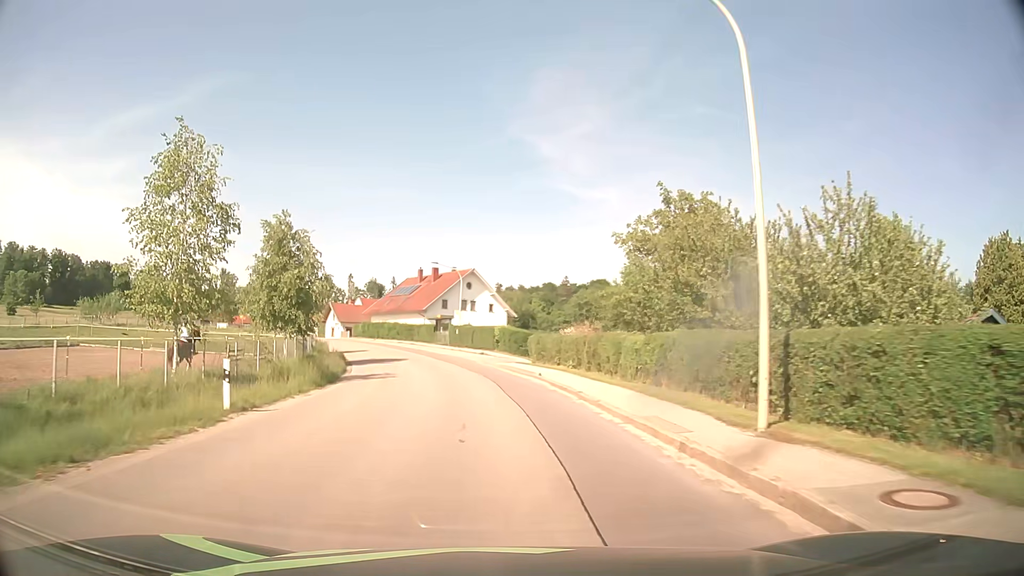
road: tertiary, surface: asphalt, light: Day
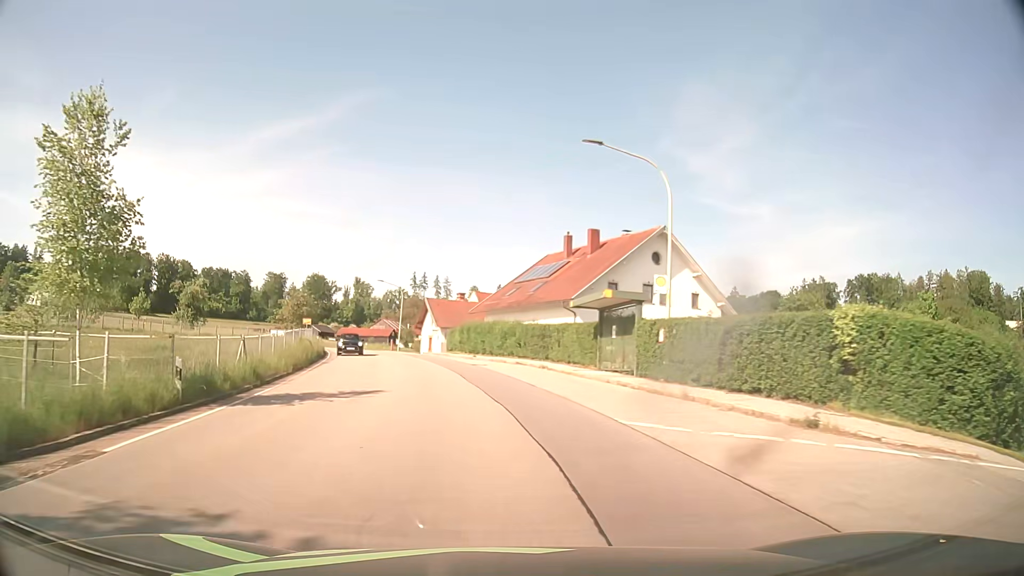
(-3.7, +38.6) m; -13°
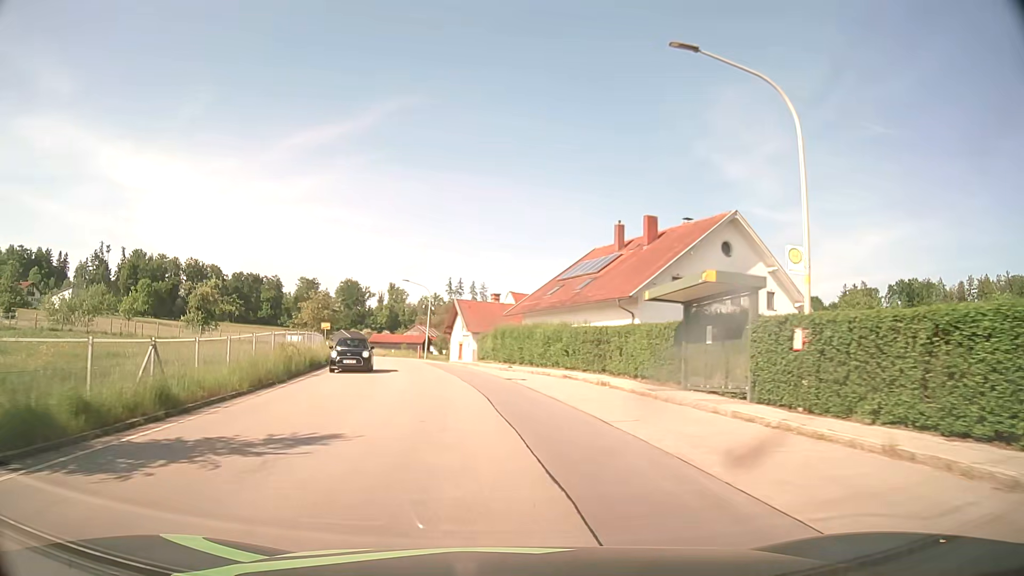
(-0.2, +7.7) m; -3°
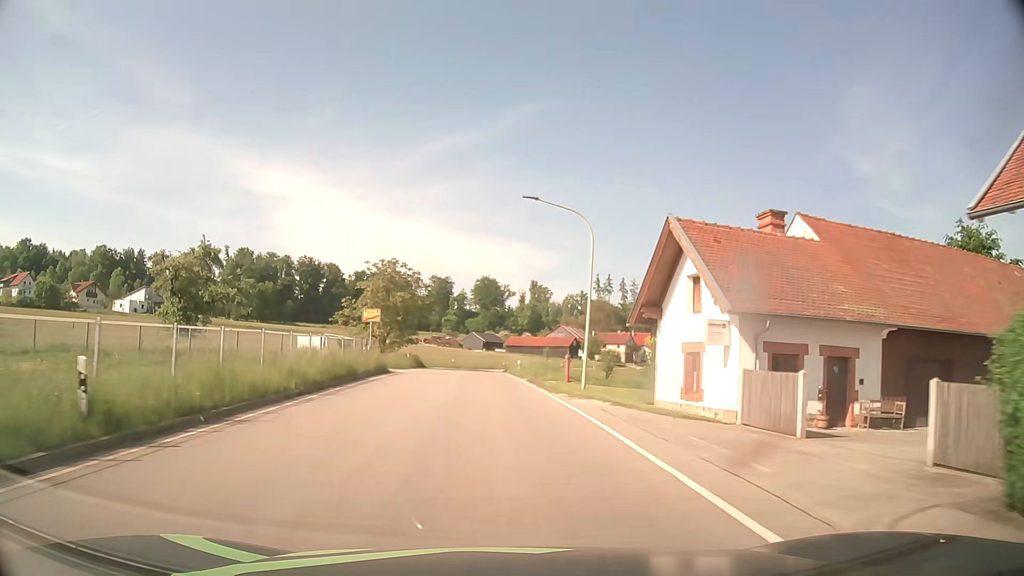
(-4.7, +38.4) m; -12°
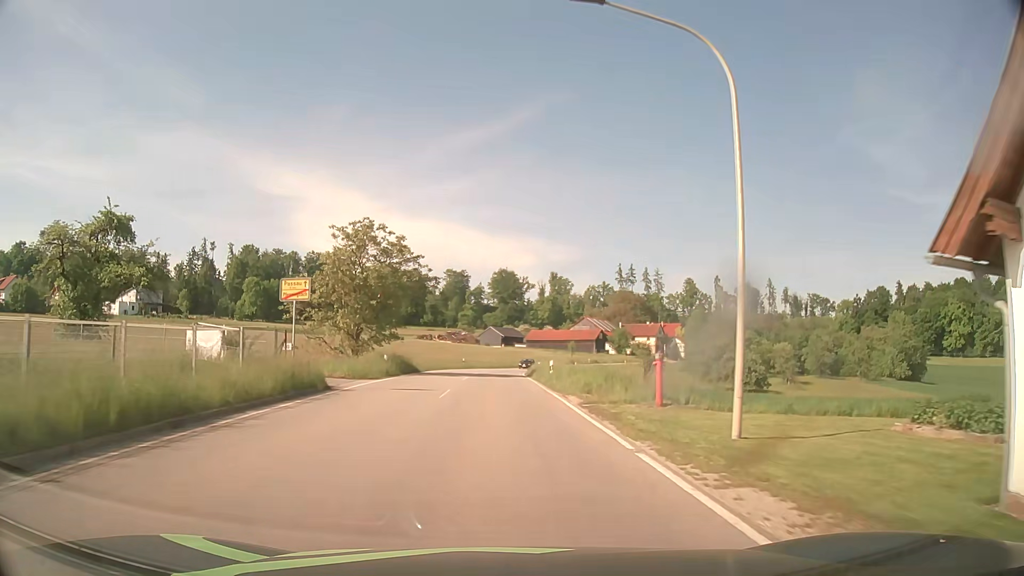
(-0.2, +16.1) m; -1°
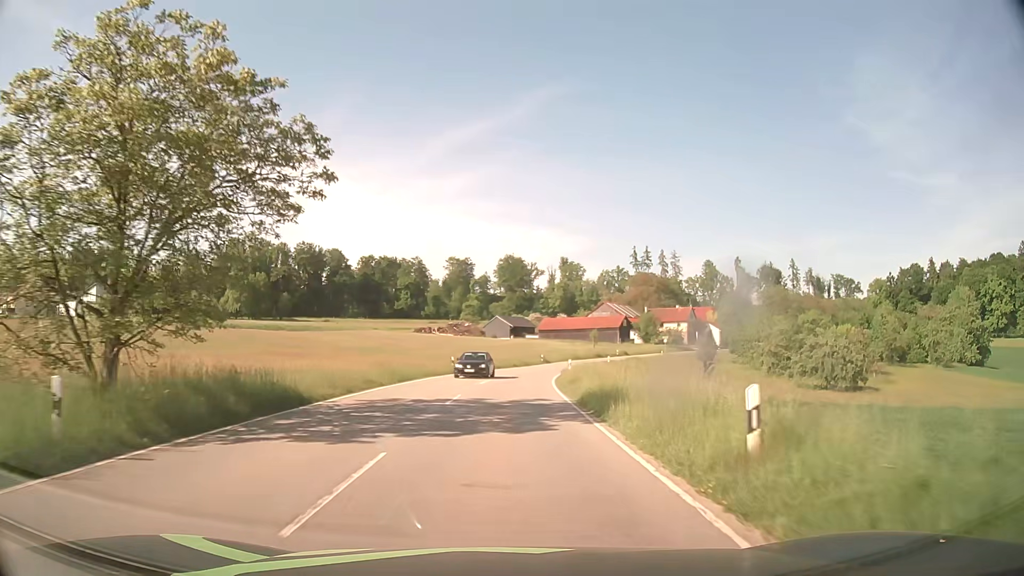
(-0.3, +25.4) m; -1°
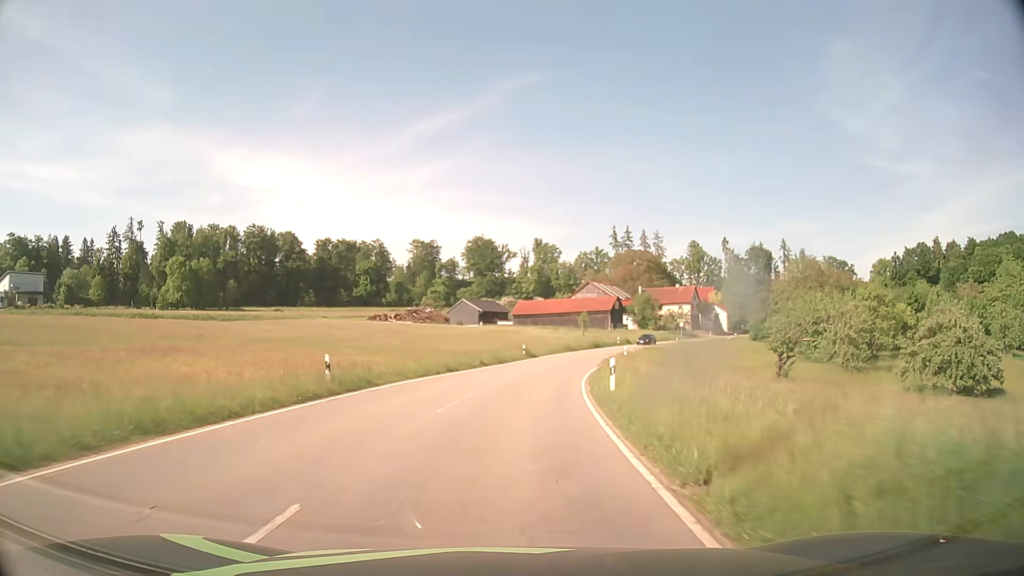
(+0.5, +27.2) m; +2°
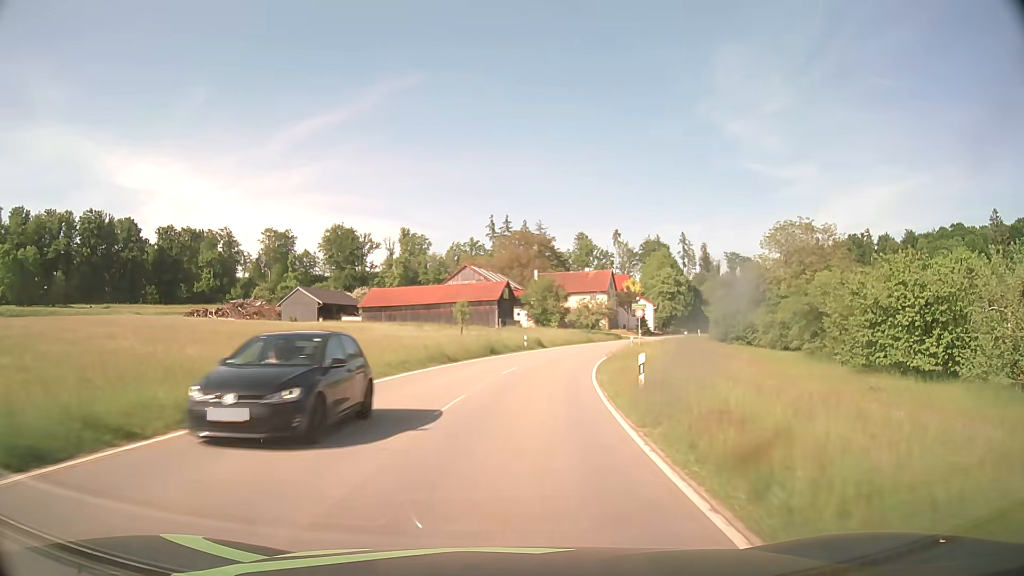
(+3.1, +37.6) m; +11°
(0, +10) (+1, +20) (+2, +30) (+4, +40) (+7, +49) (+10, +59) (+14, +68) (+18, +77) (+22, +86) (+27, +95) m
